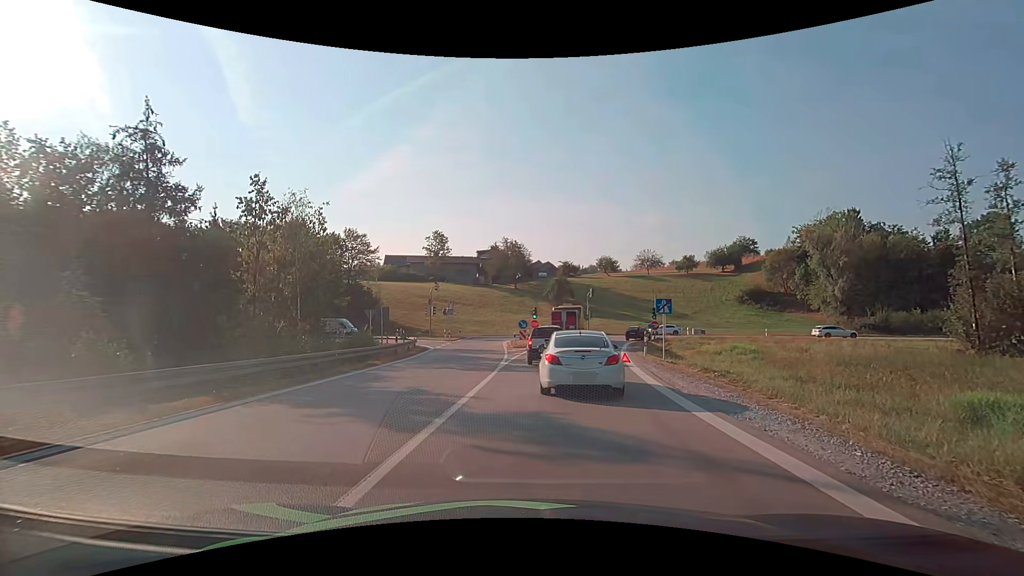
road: motorway_link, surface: asphalt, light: Day
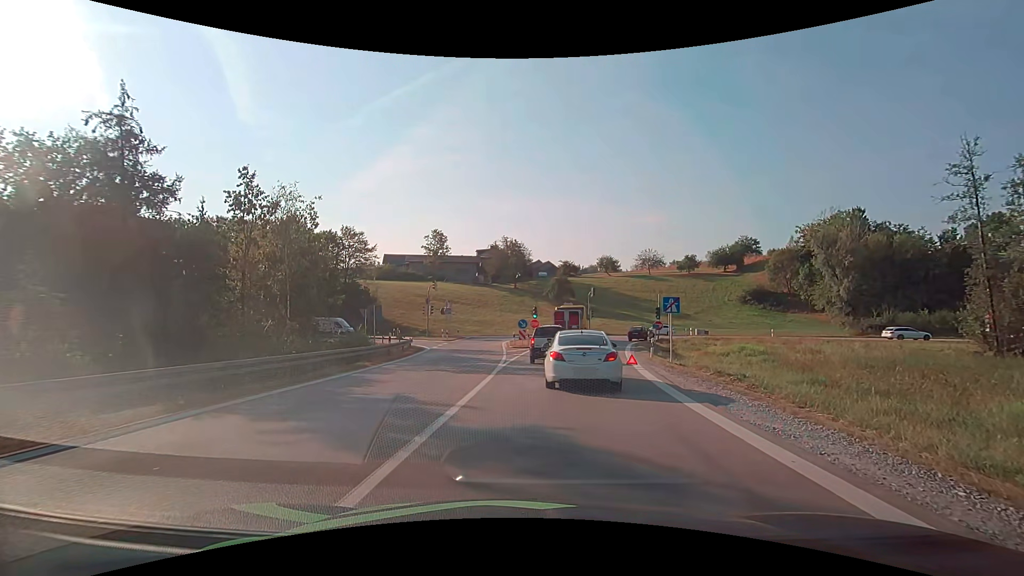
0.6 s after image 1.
(0.0, +1.4) m; 0°
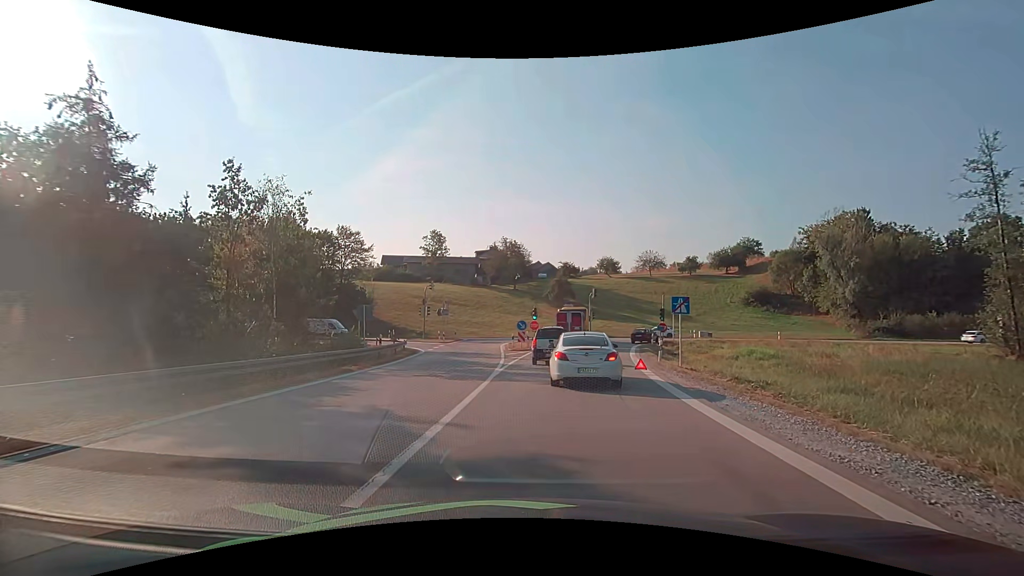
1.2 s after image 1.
(0.0, +1.7) m; +2°
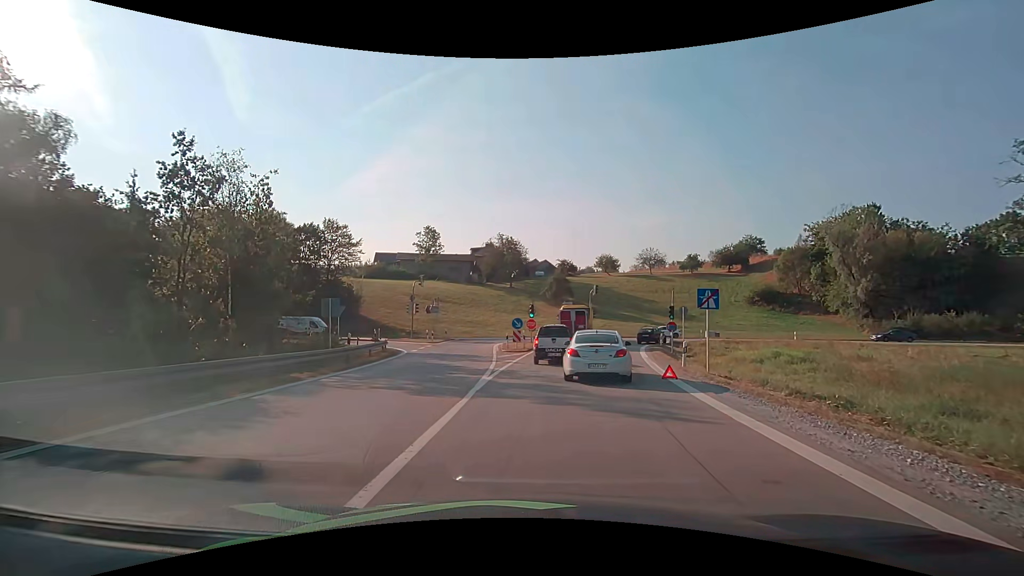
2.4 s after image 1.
(0.0, +4.1) m; 0°
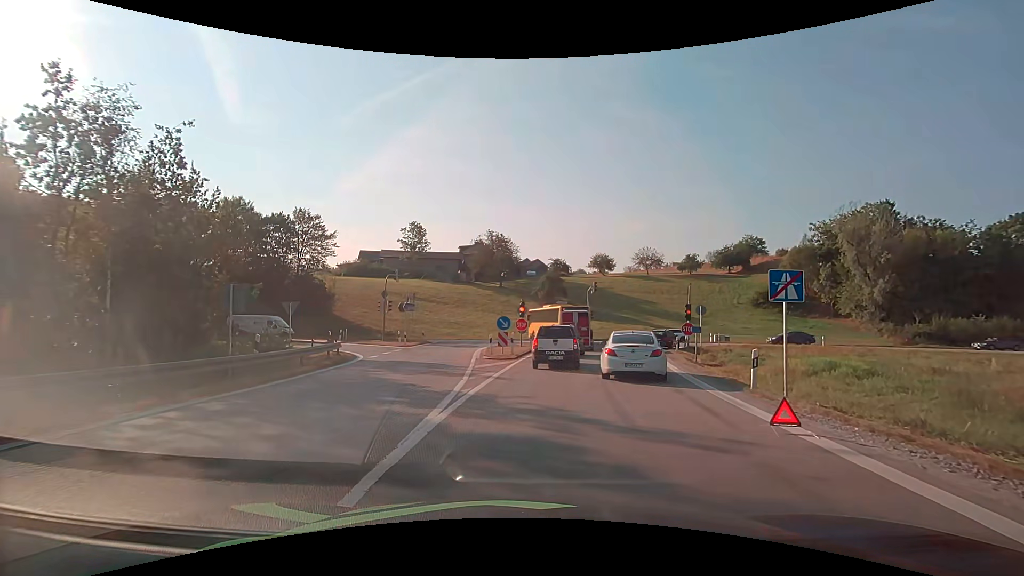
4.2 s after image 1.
(0.0, +6.6) m; +1°
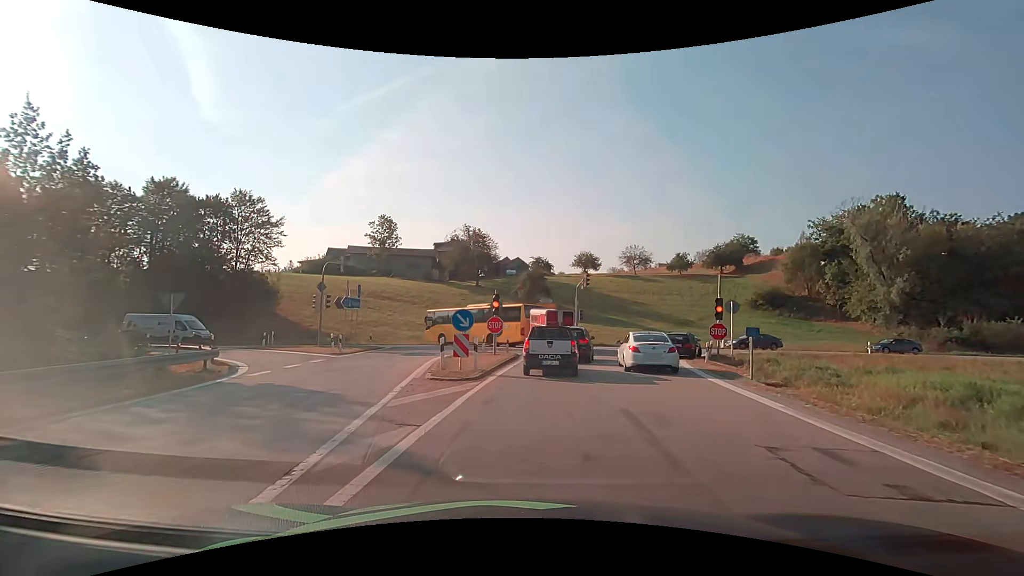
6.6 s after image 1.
(+0.2, +9.2) m; +2°
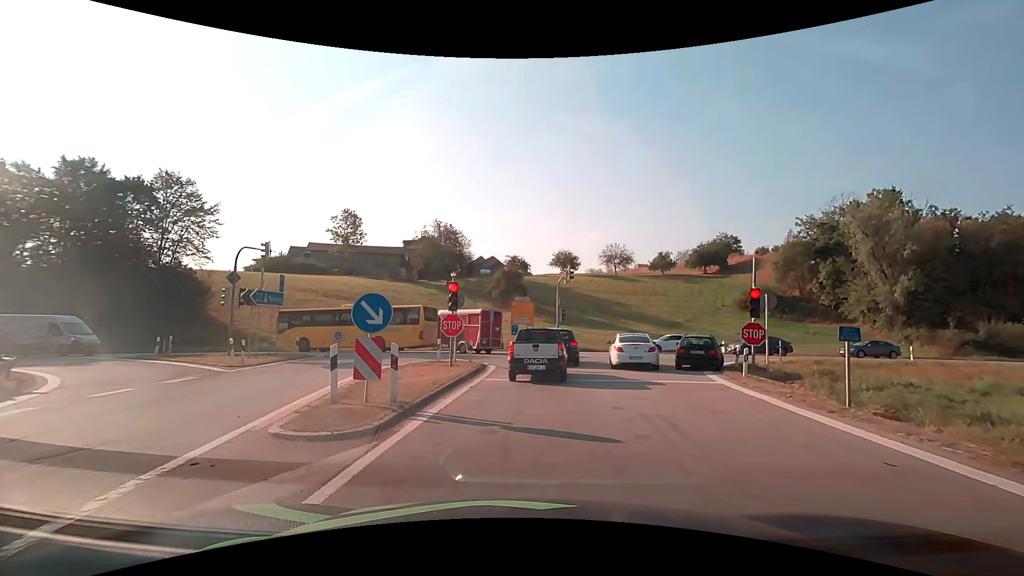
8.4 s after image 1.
(+0.3, +7.1) m; +4°
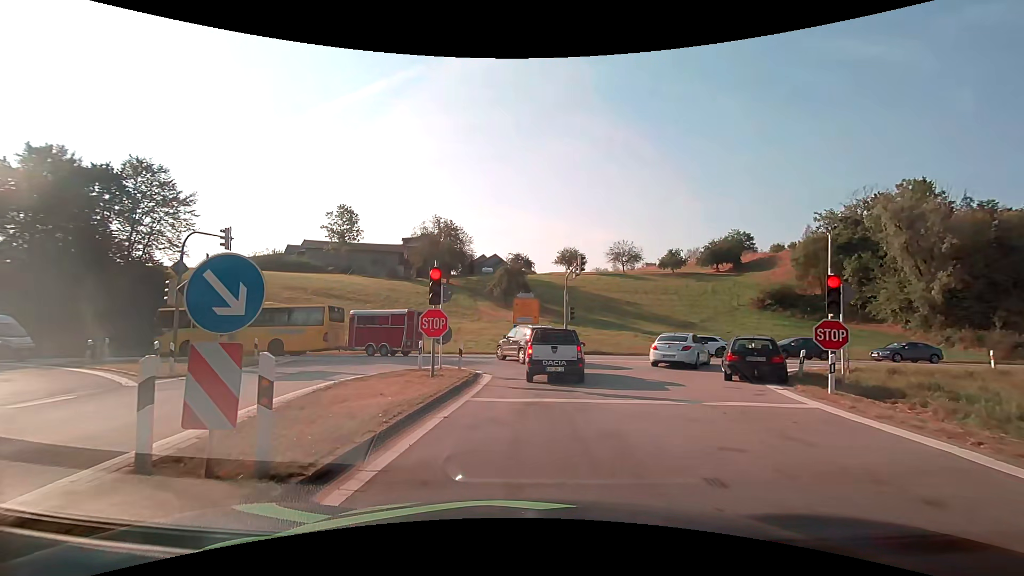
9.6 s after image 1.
(-0.1, +4.5) m; 0°
